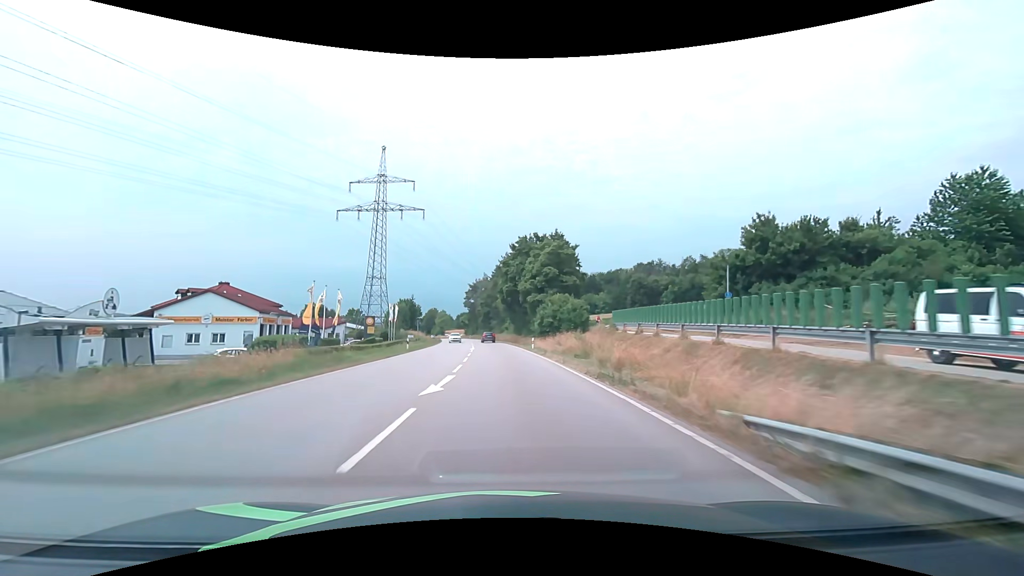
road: primary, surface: asphalt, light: Day
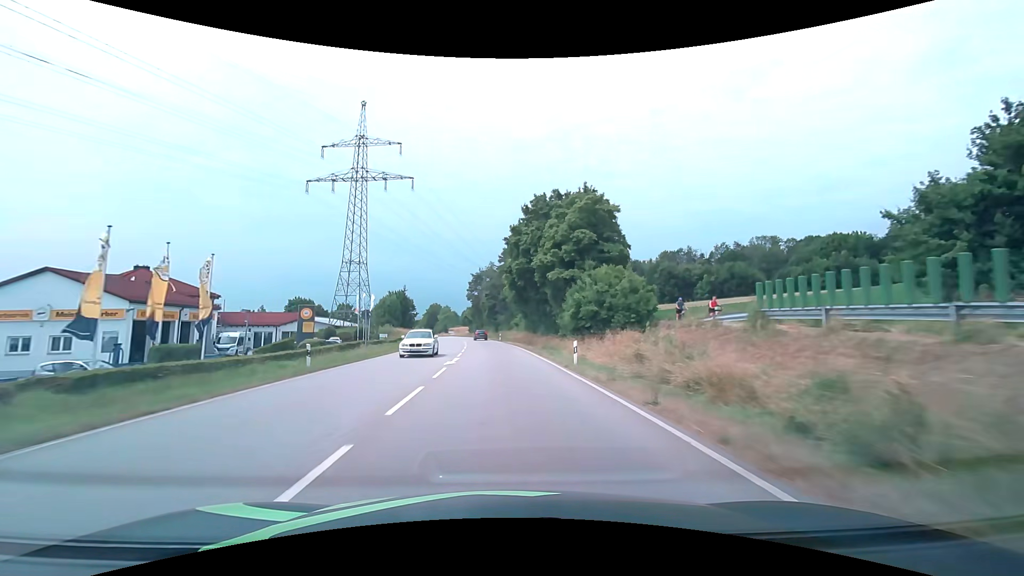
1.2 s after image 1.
(-0.1, +21.2) m; -1°
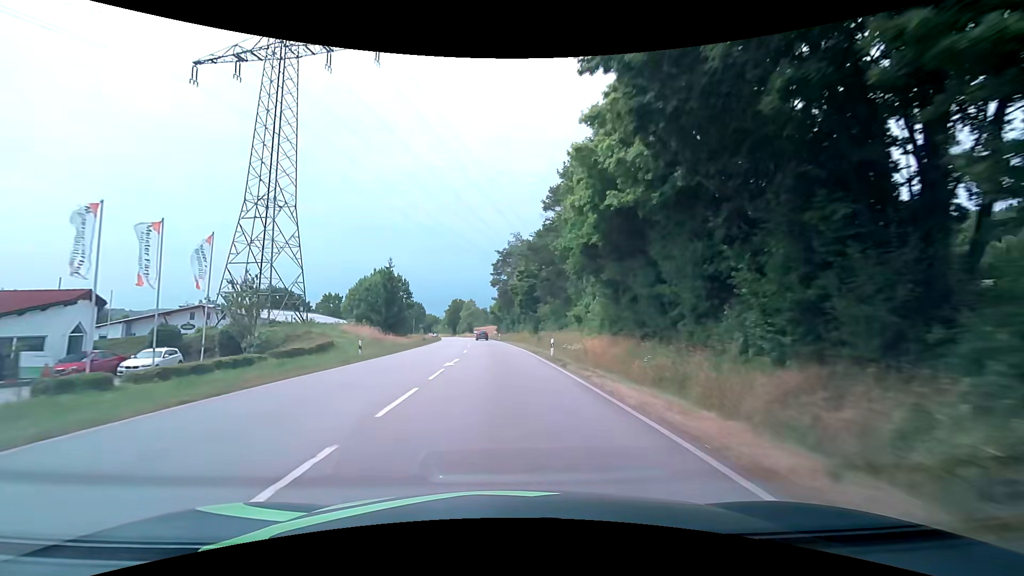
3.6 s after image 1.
(-1.5, +42.4) m; -4°
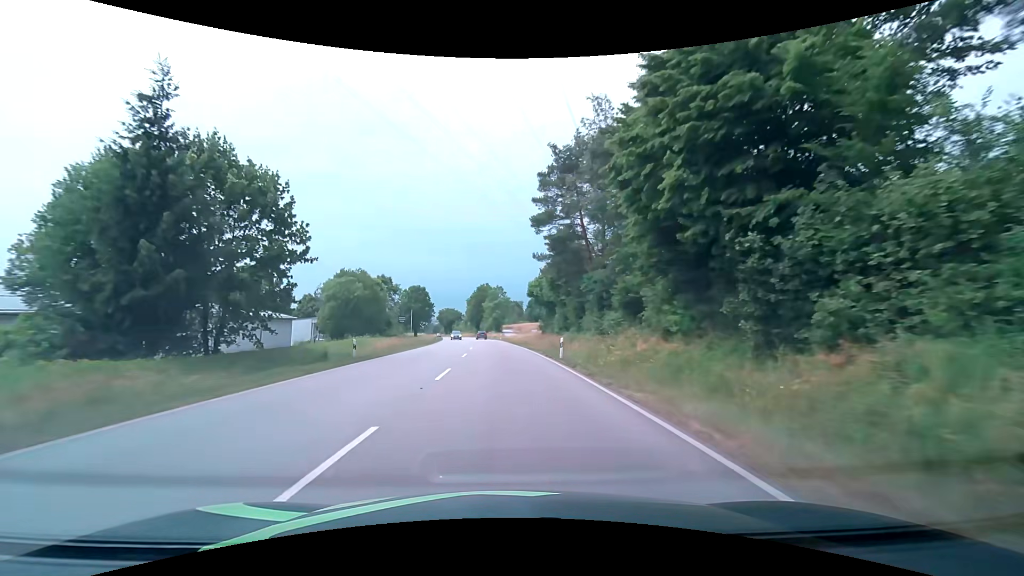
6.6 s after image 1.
(-2.1, +53.6) m; -4°
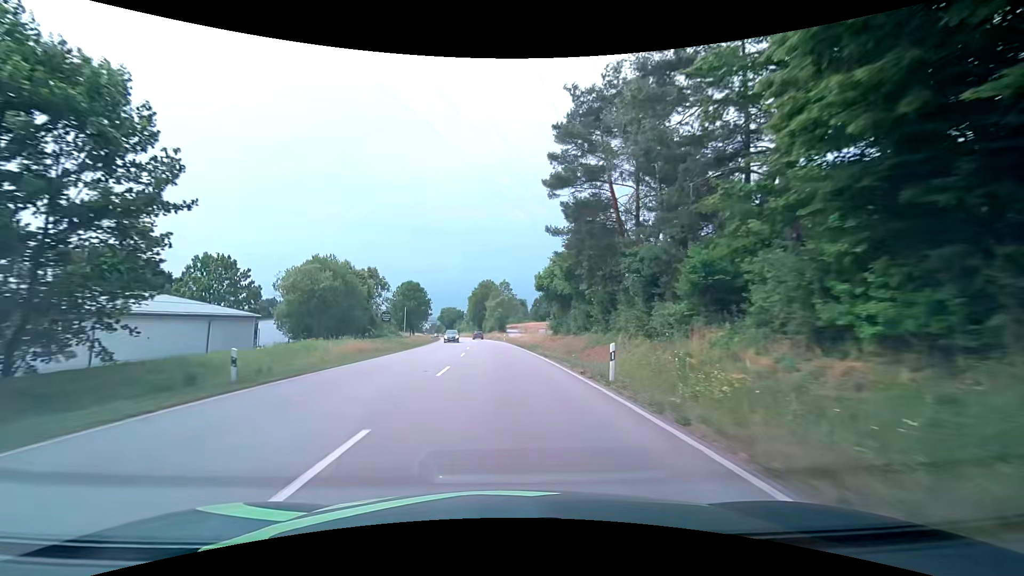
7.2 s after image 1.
(0.0, +10.8) m; 0°
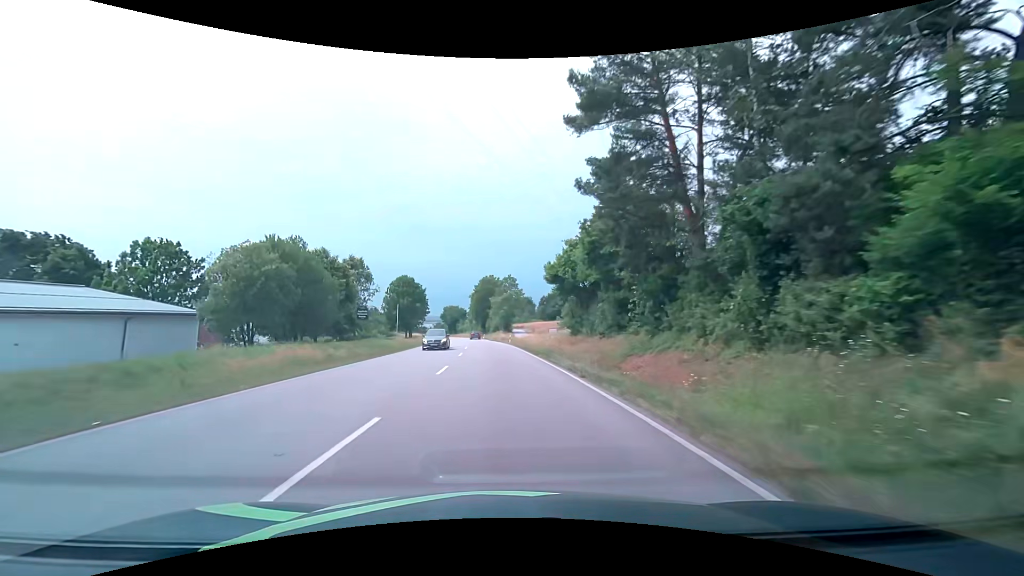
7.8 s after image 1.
(-0.1, +10.9) m; -1°
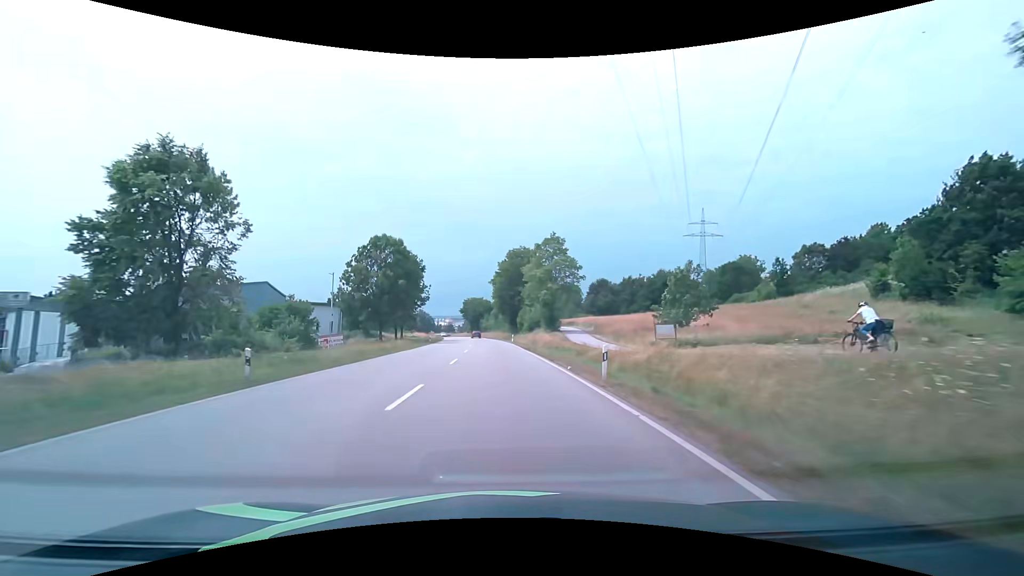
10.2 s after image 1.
(-1.0, +43.1) m; -3°
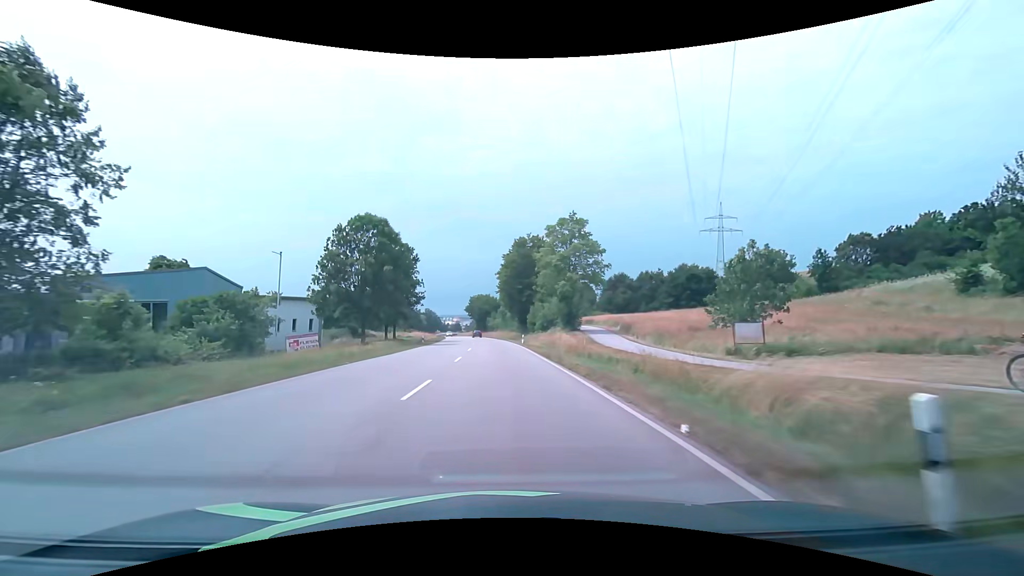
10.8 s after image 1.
(-0.2, +10.7) m; -1°
(0, +10) (0, +20) (-1, +30) (-1, +40) (-2, +50) (-2, +60) (-3, +70) (-3, +80) (-4, +90) (-5, +100) m
